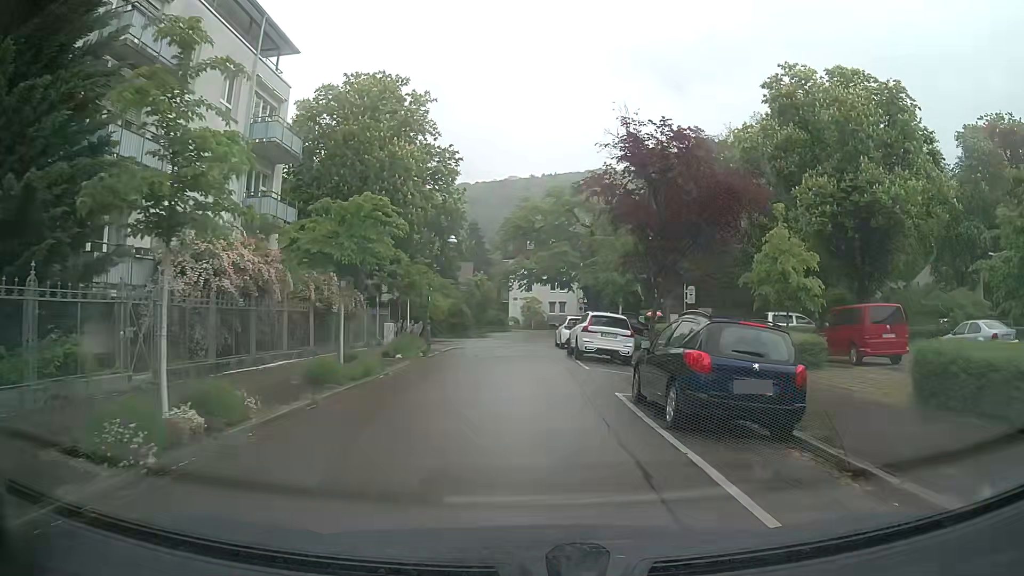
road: residential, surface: asphalt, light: Day
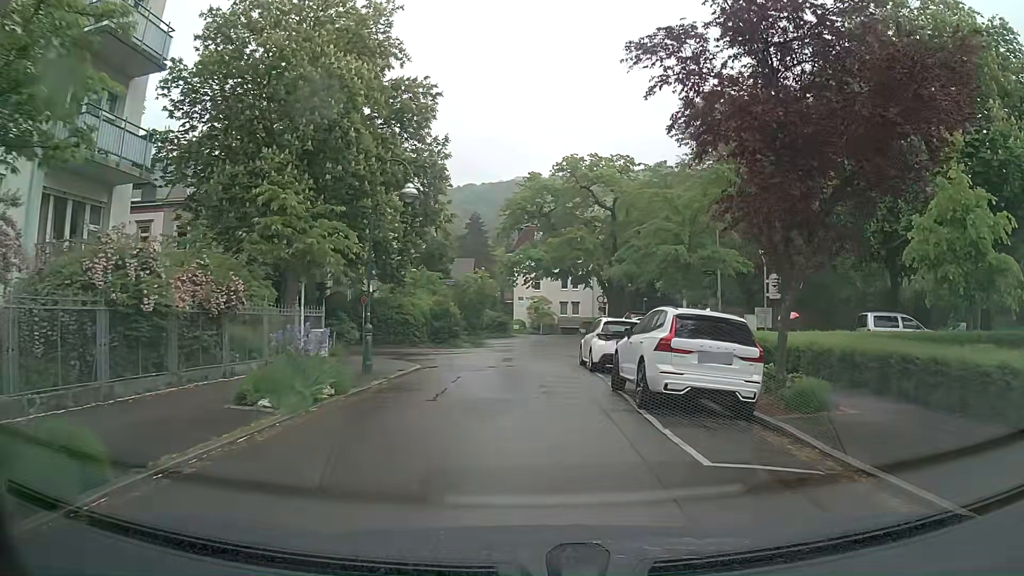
(+0.1, +12.0) m; -1°
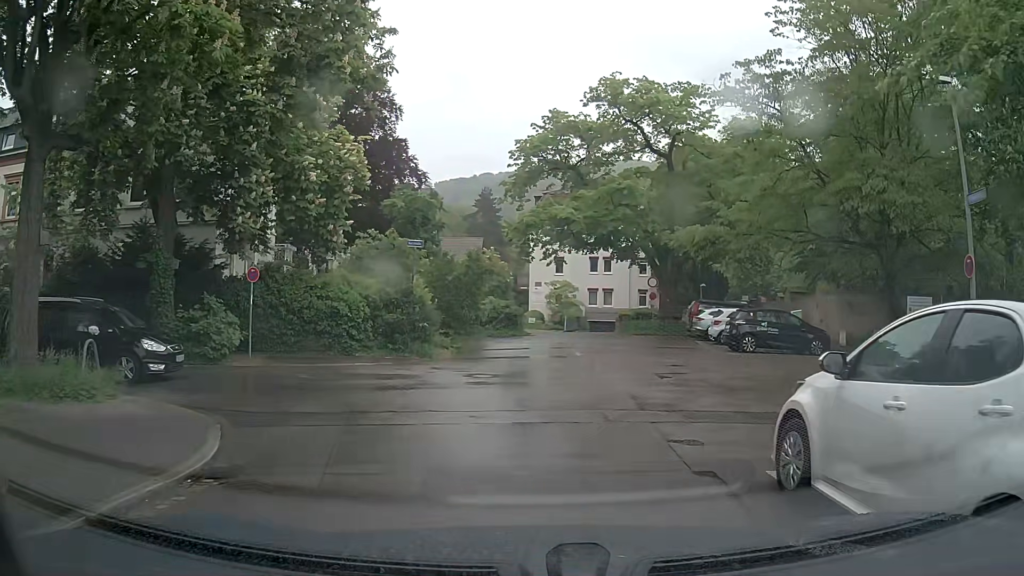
(+0.2, +15.9) m; 0°
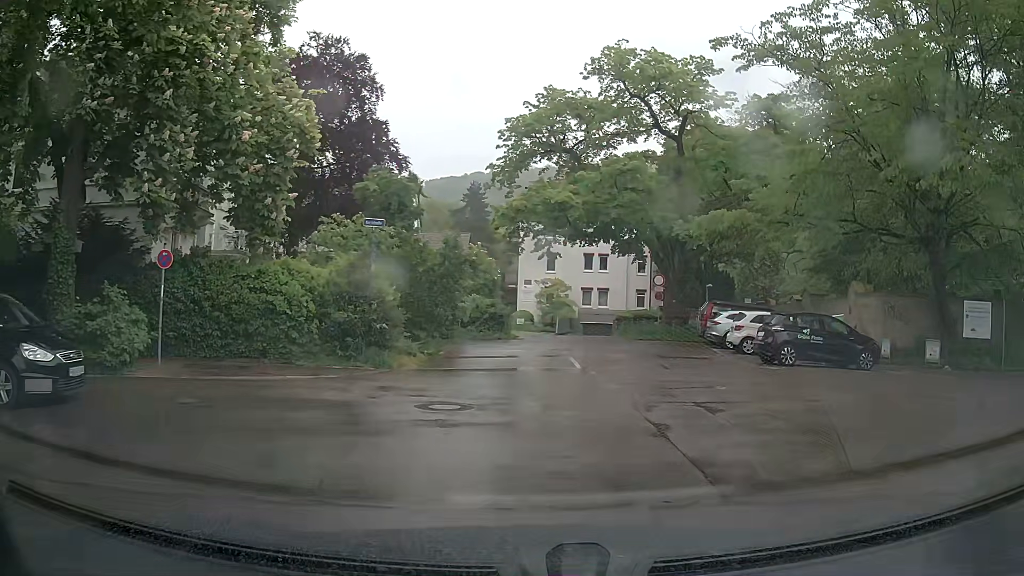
(0.0, +4.5) m; +3°
